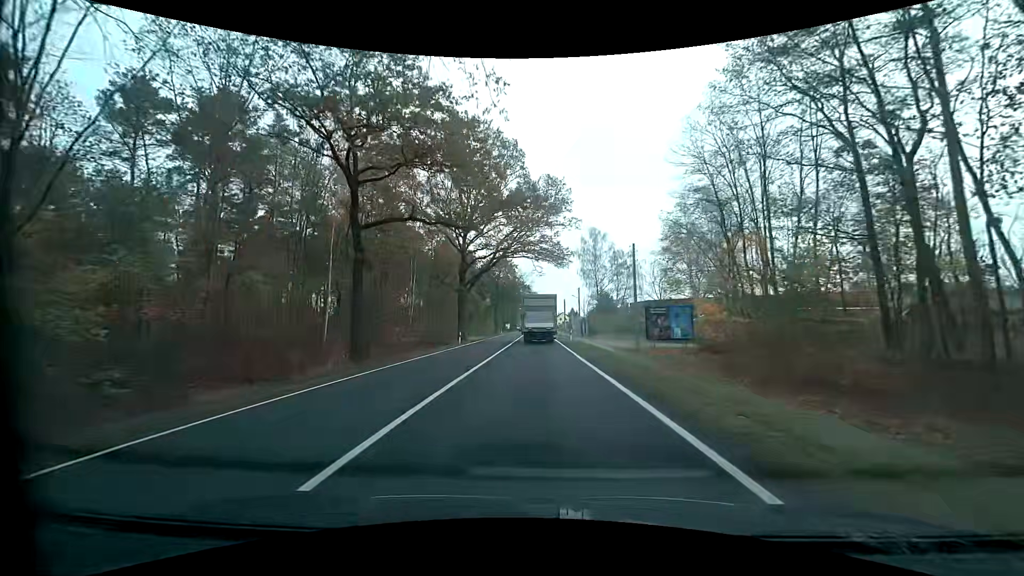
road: primary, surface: asphalt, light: Day
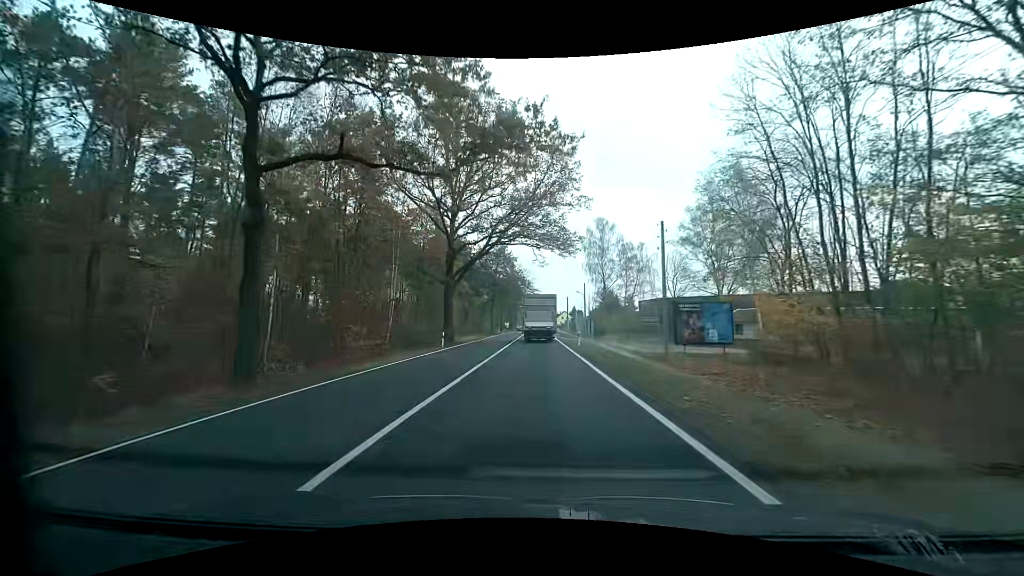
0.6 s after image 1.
(0.0, +8.1) m; 0°
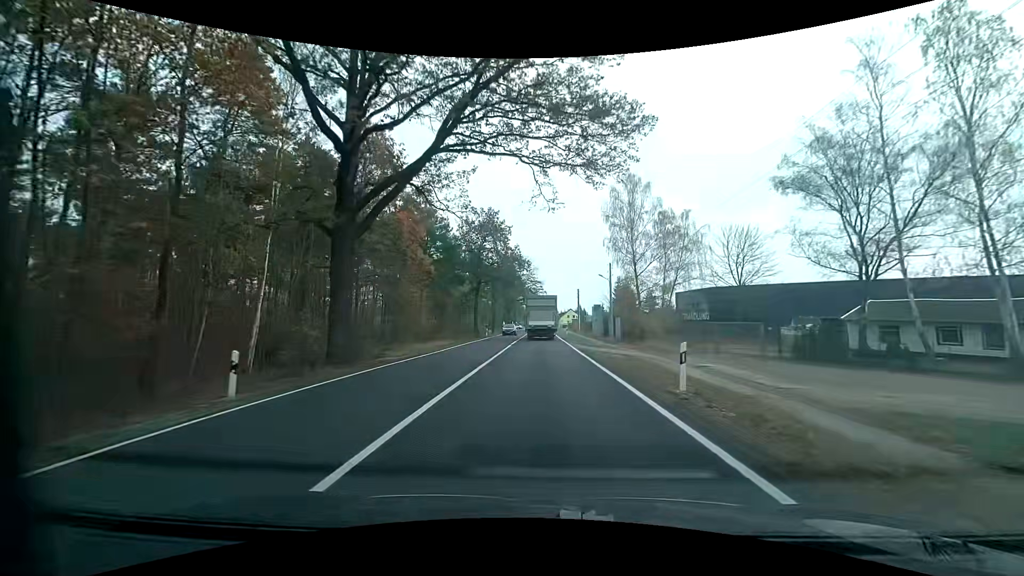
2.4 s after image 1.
(-0.1, +24.4) m; 0°
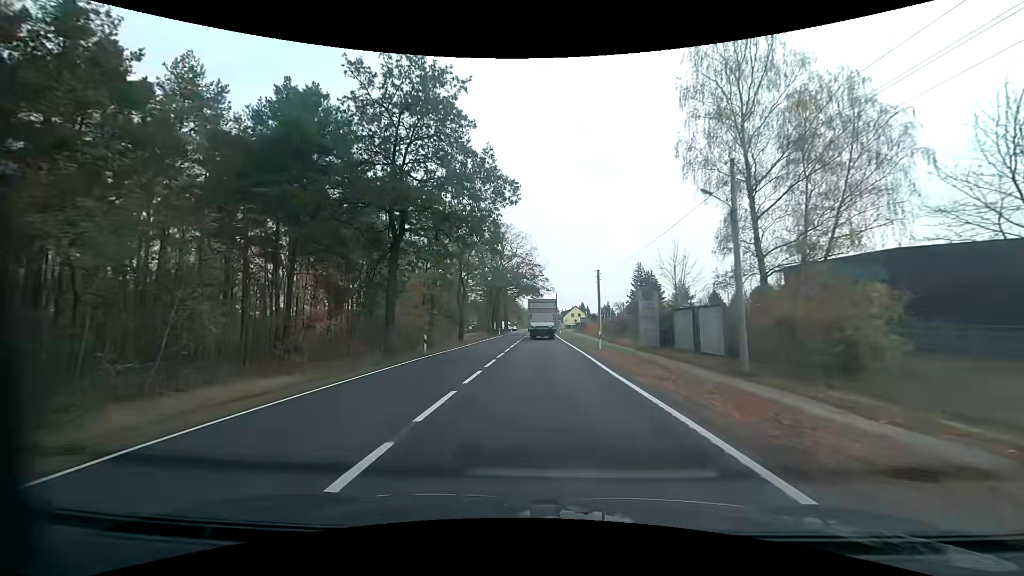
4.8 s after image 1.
(+0.1, +33.0) m; 0°
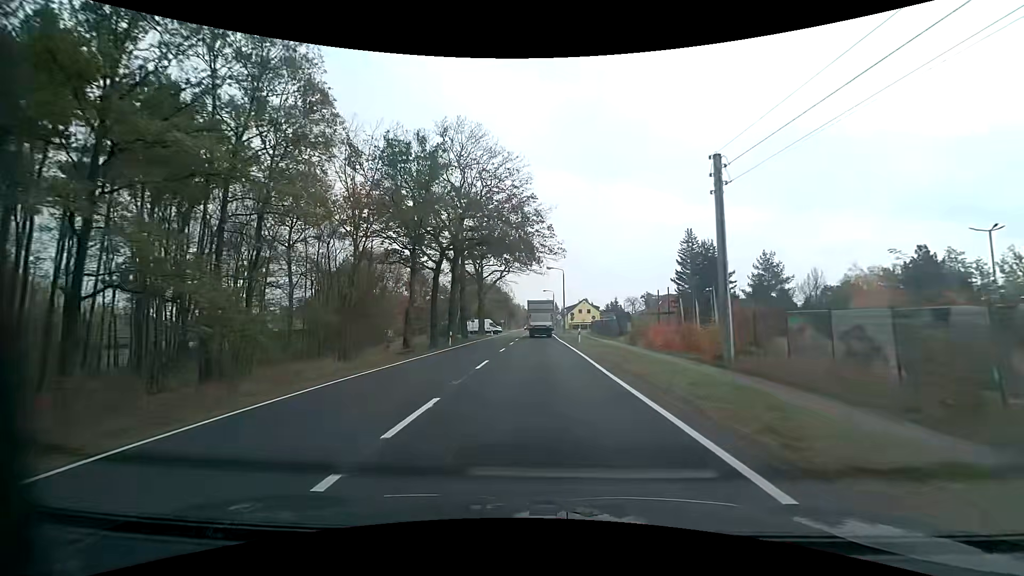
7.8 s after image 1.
(+0.4, +41.9) m; 0°
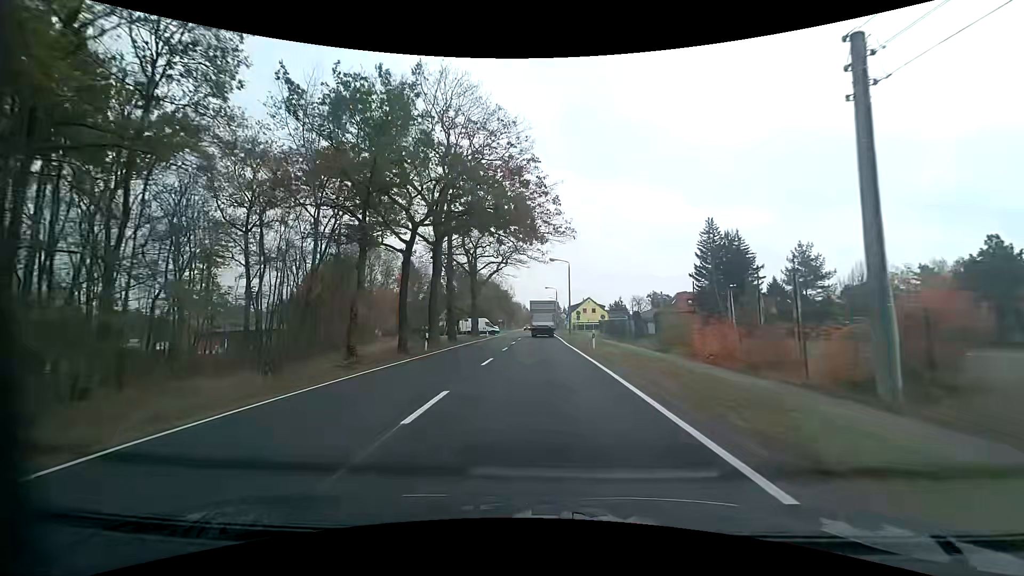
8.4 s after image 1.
(0.0, +8.5) m; 0°
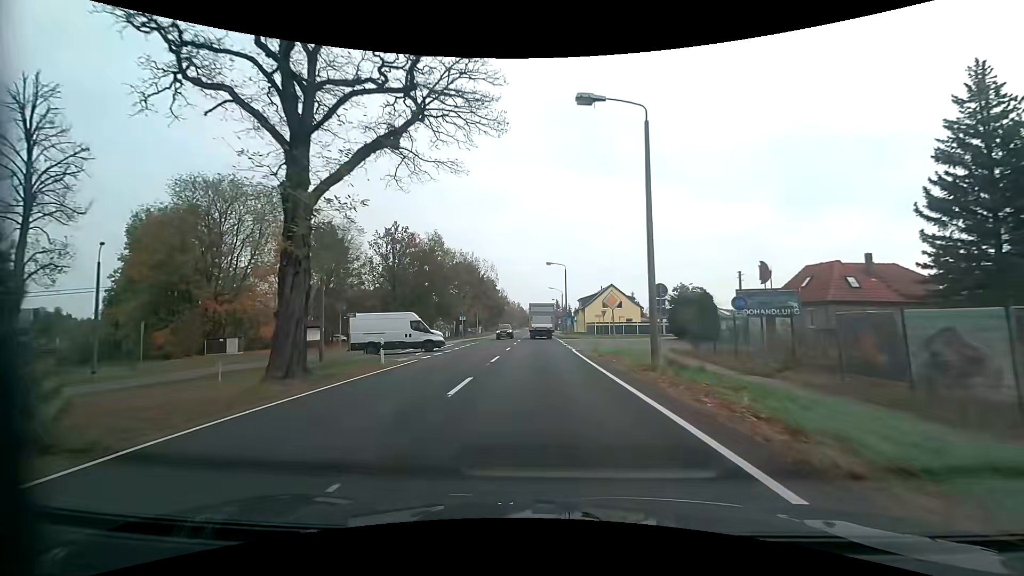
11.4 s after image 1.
(+0.1, +42.5) m; 0°
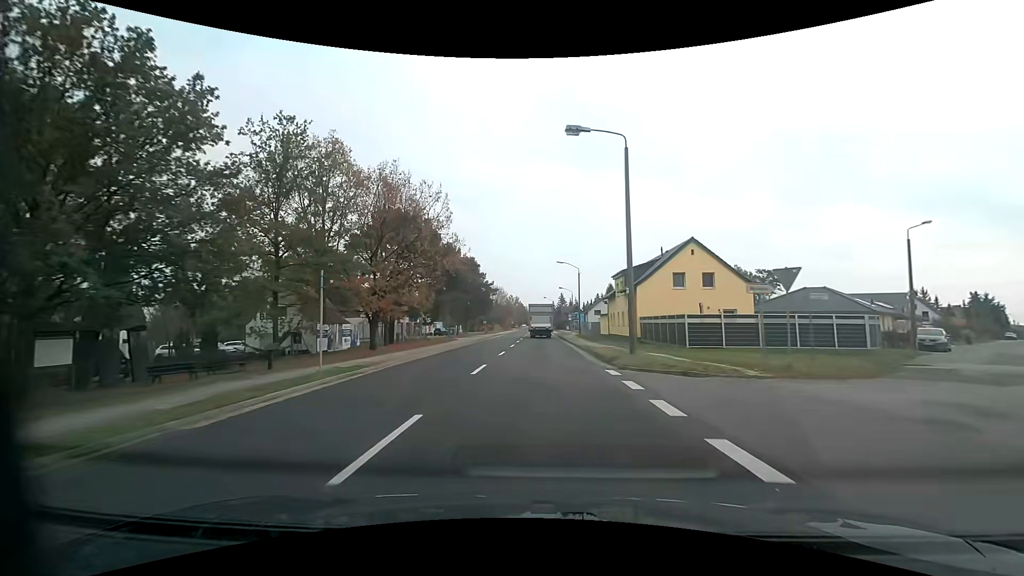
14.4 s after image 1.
(+0.2, +41.6) m; 0°
(0, +10) (0, +20) (0, +30) (0, +40) (0, +50) (0, +60) (0, +70) (0, +80) (0, +90) (+1, +100) m
